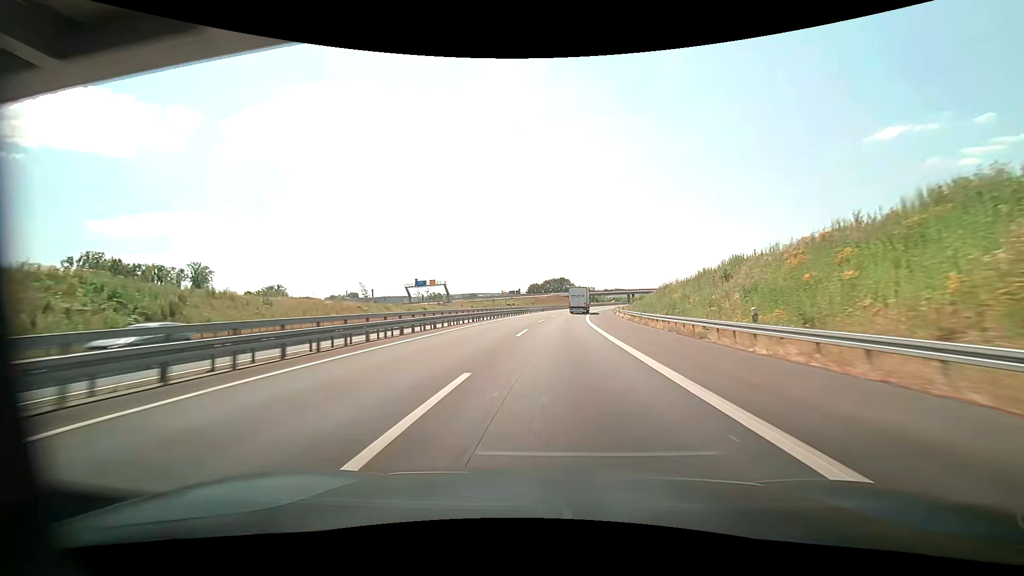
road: motorway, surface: asphalt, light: Day
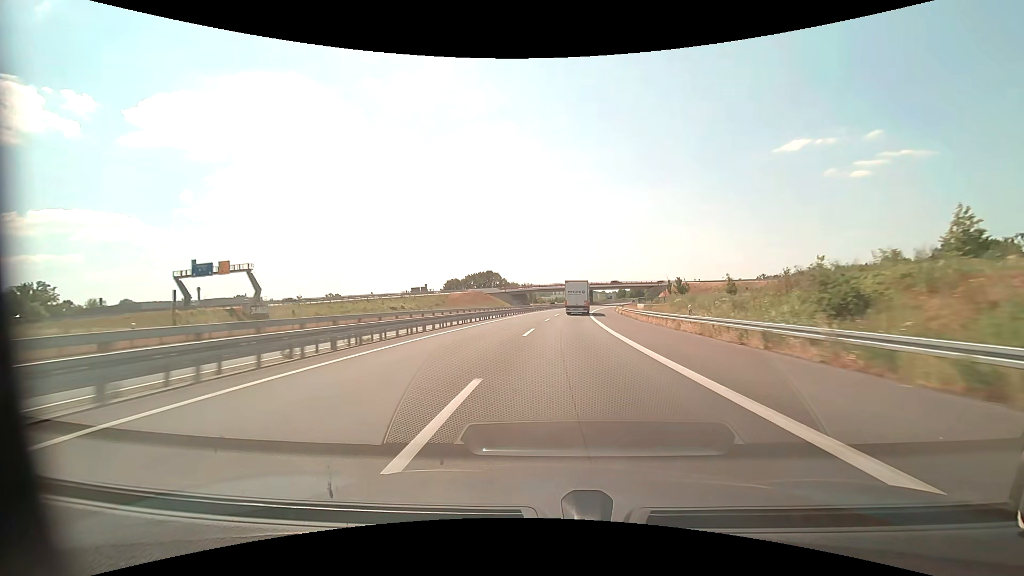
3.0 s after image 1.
(+5.7, +91.1) m; +8°
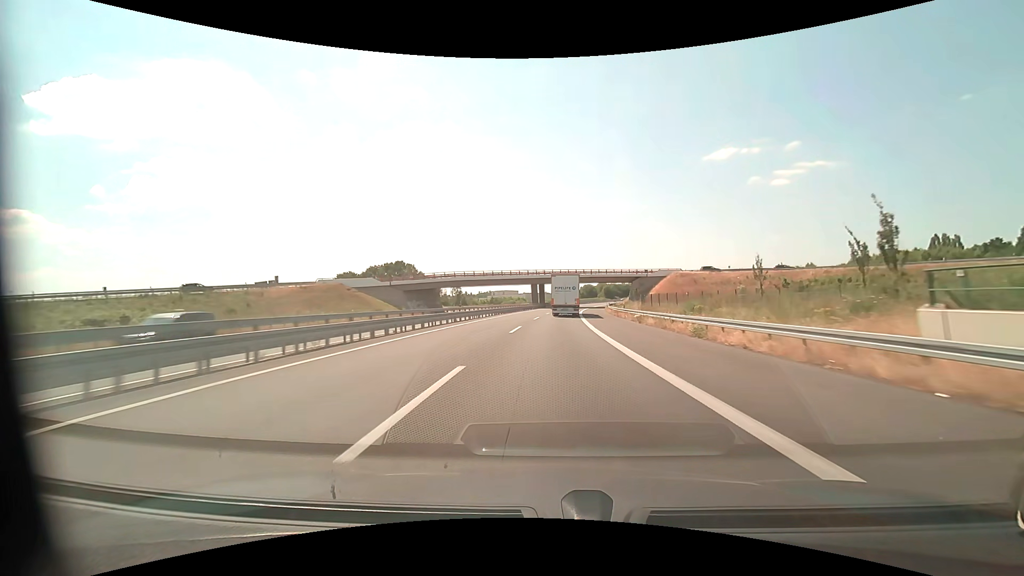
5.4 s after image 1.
(+4.1, +70.3) m; +7°
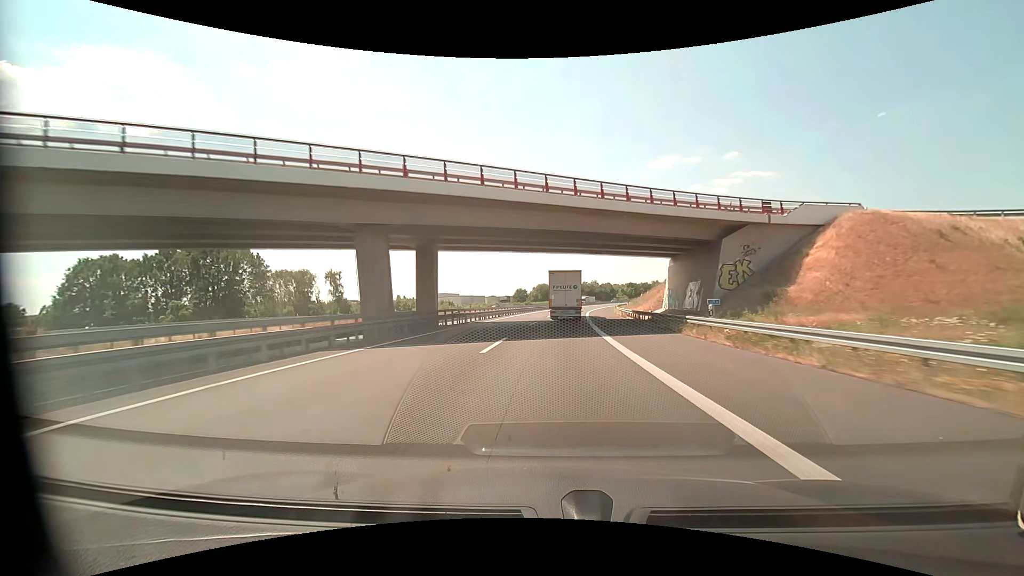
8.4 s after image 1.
(+3.9, +80.7) m; +6°
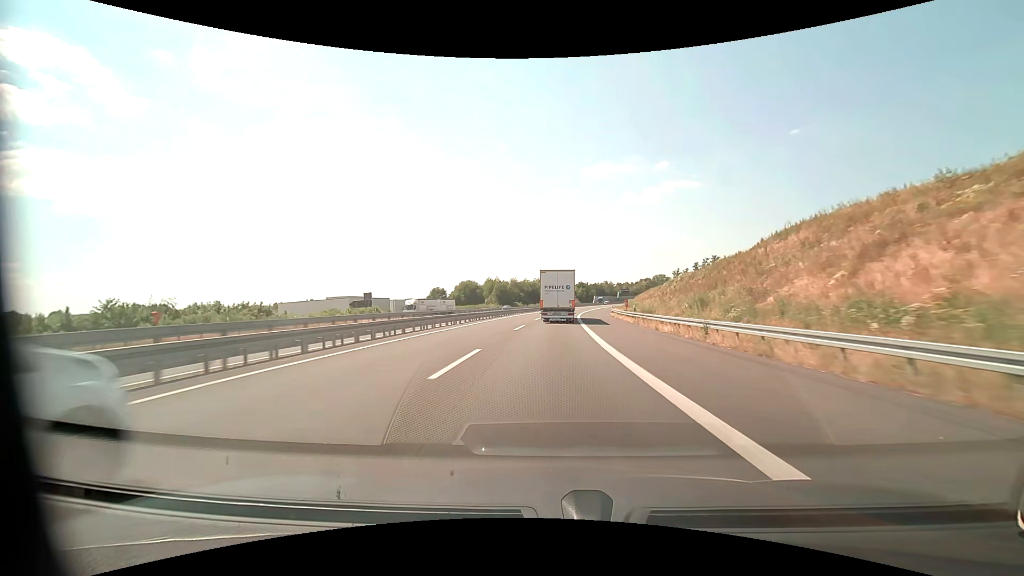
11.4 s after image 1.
(+4.5, +76.5) m; +7°
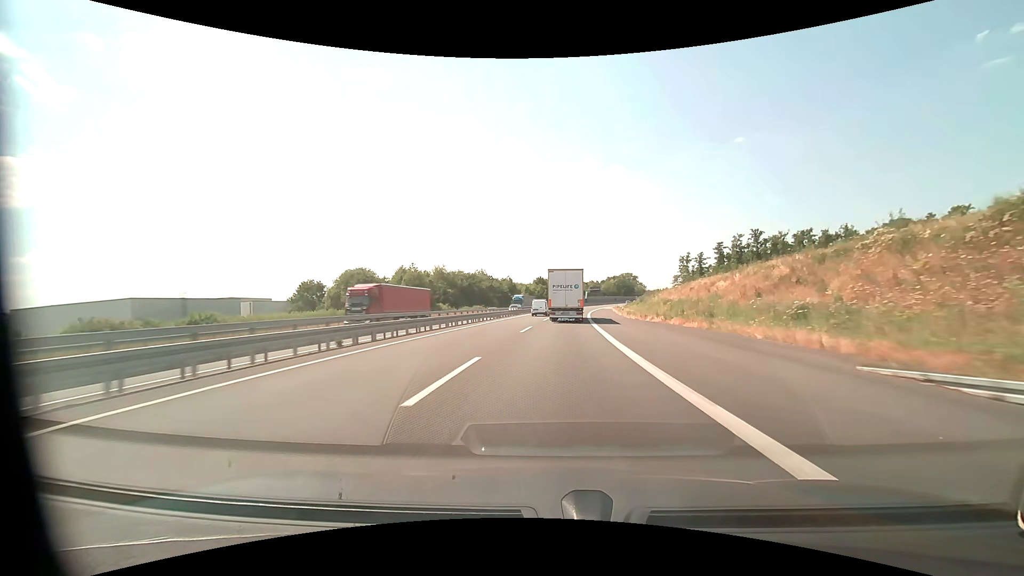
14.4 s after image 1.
(+3.2, +74.6) m; +5°
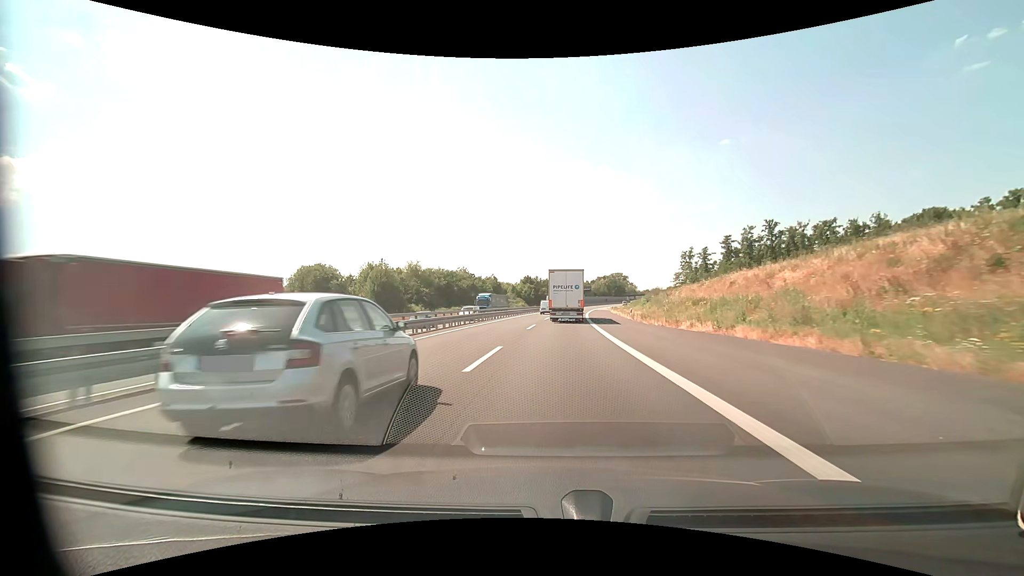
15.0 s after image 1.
(+0.2, +14.7) m; +1°
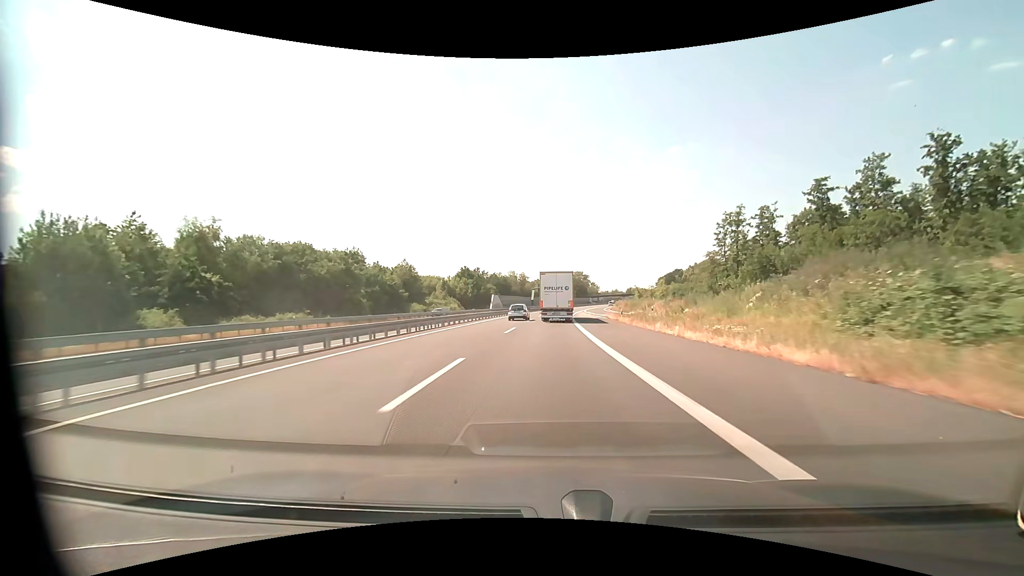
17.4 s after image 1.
(+2.6, +57.7) m; +5°
(0, +10) (0, +20) (+1, +30) (+1, +40) (+2, +50) (+2, +60) (+3, +70) (+3, +80) (+4, +90) (+5, +100) m
